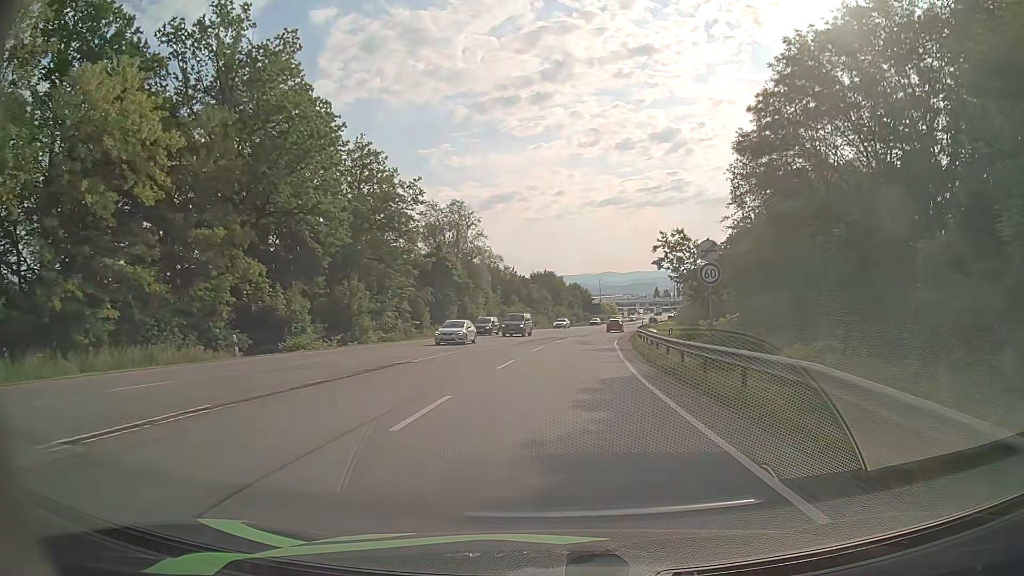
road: secondary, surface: asphalt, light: Day
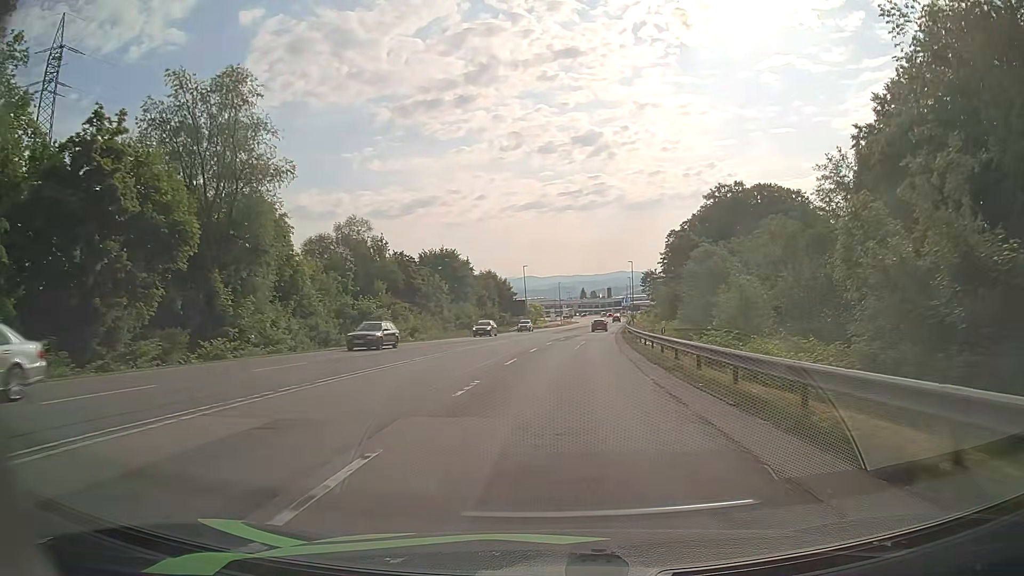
(+2.9, +47.7) m; +7°
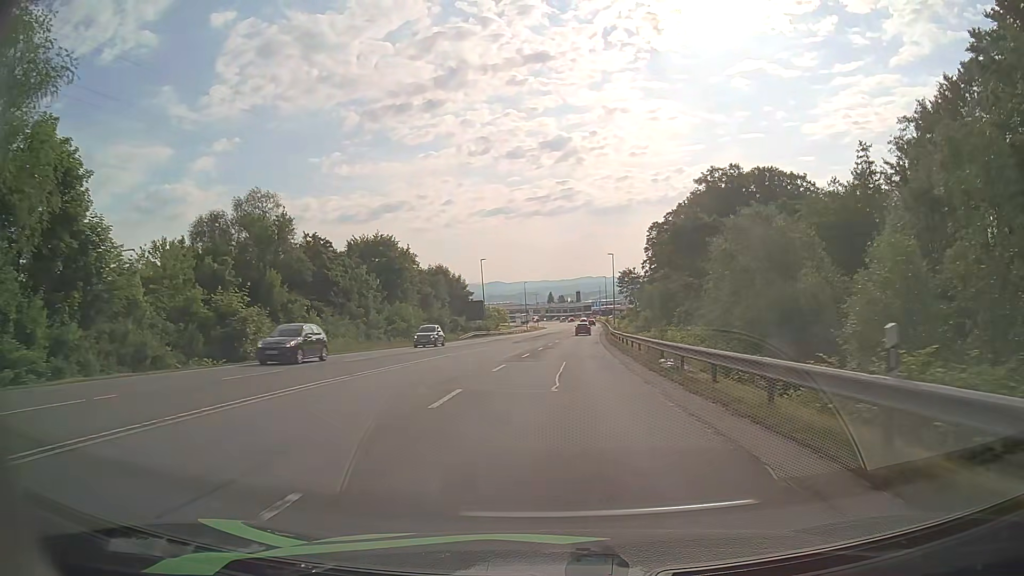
(+0.4, +19.1) m; +3°
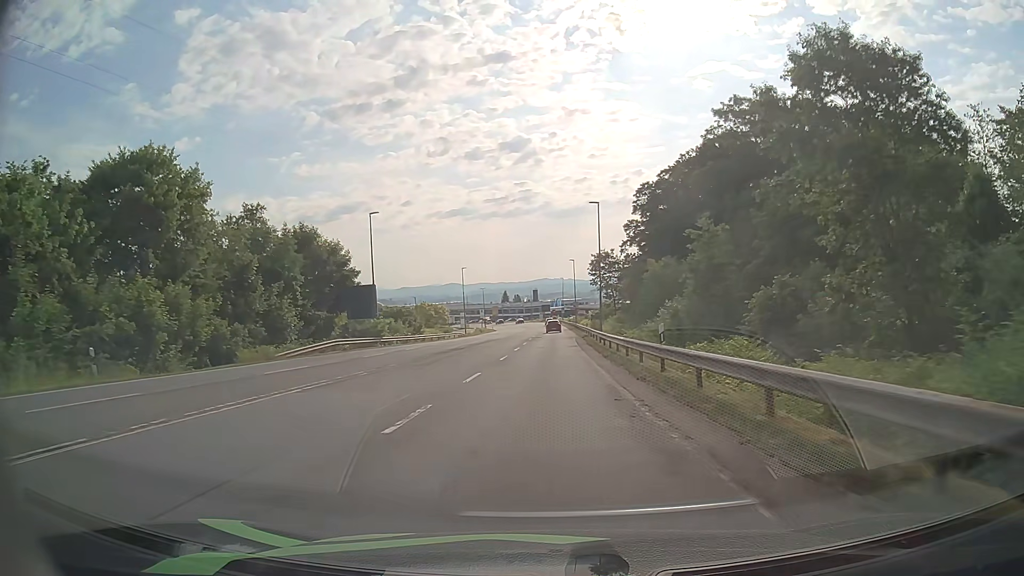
(+1.3, +38.2) m; +4°
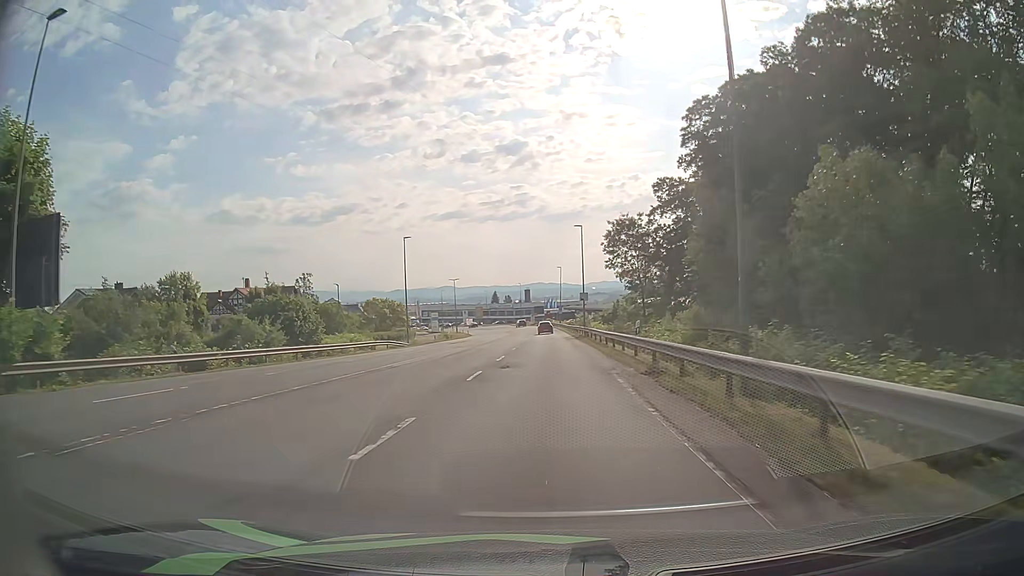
(+0.1, +37.8) m; 0°
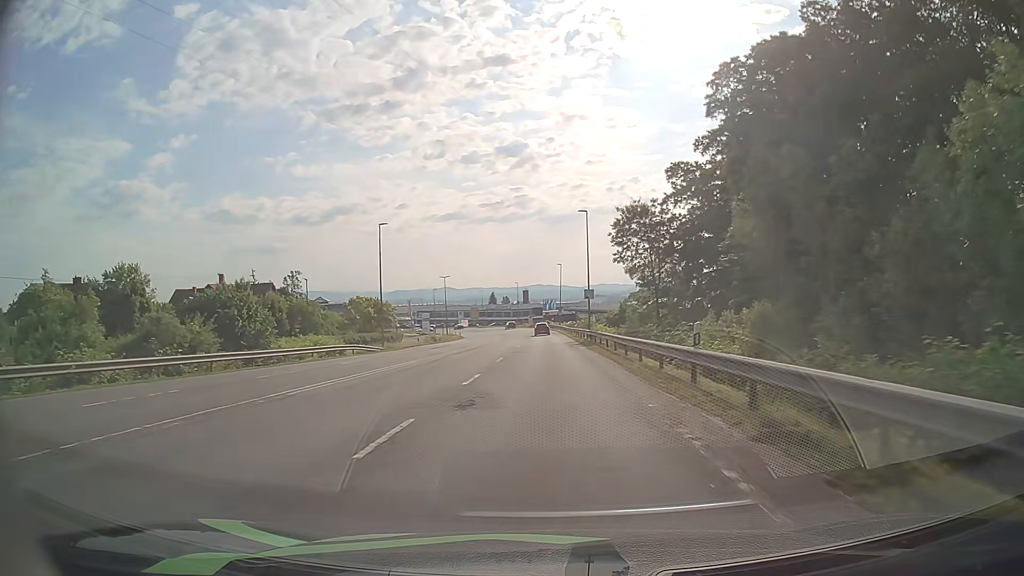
(0.0, +9.3) m; 0°
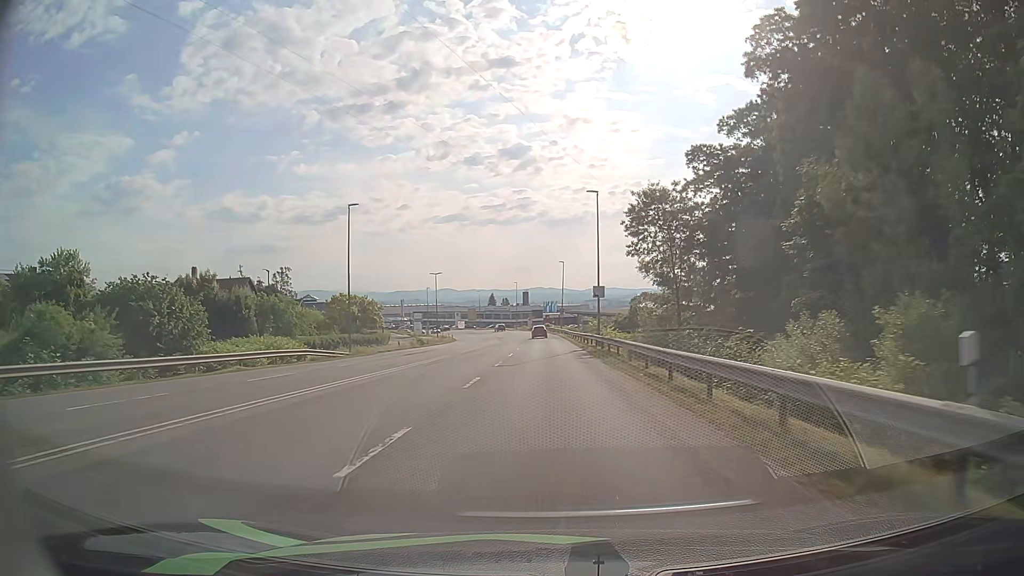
(0.0, +9.3) m; 0°
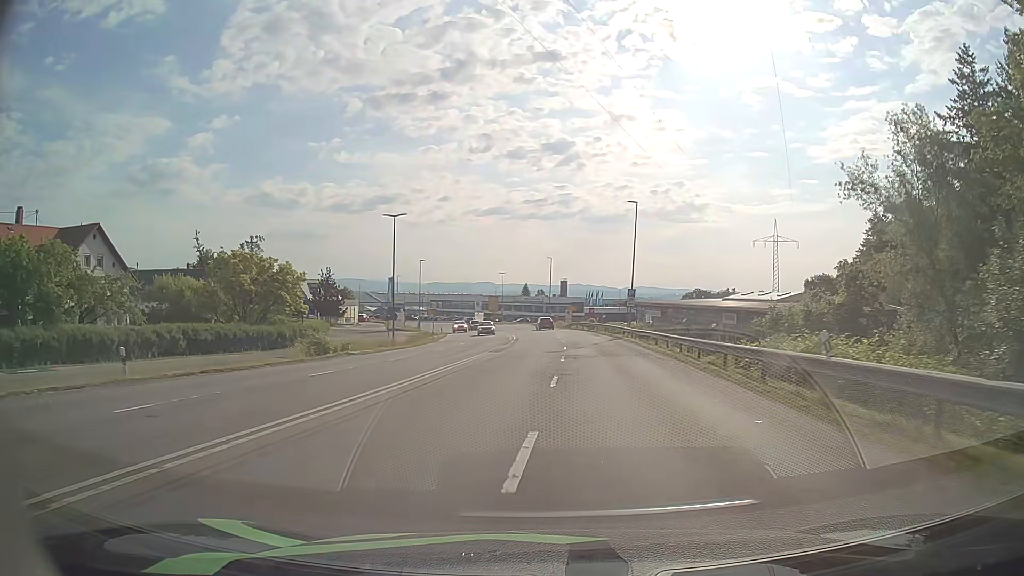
(-1.3, +45.2) m; -3°
(0, +10) (0, +20) (0, +30) (0, +40) (-1, +50) (-1, +60) (-2, +70) (-3, +80) (-5, +90) (-7, +100) m
